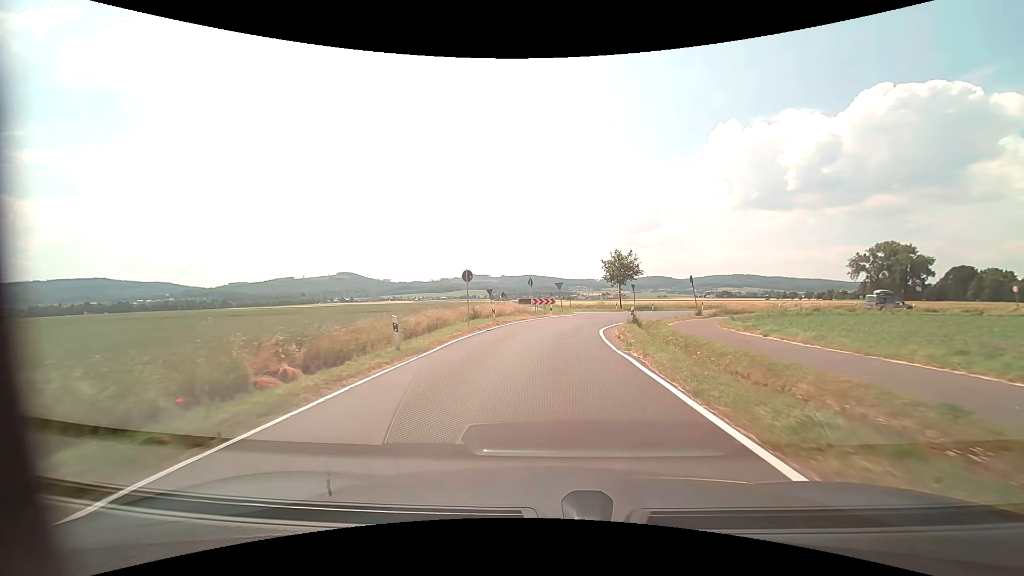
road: tertiary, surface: asphalt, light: Day
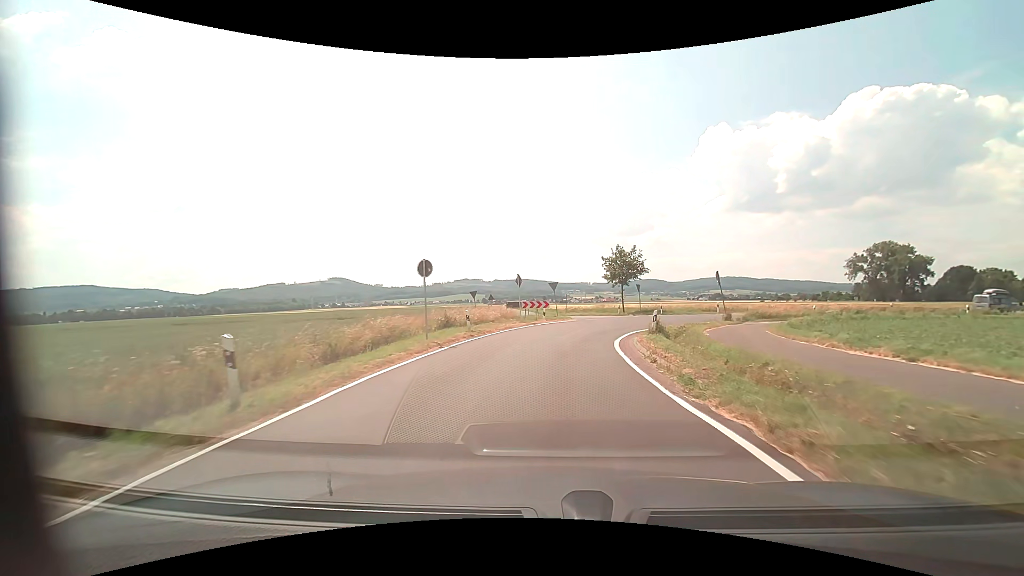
(0.0, +7.2) m; +1°
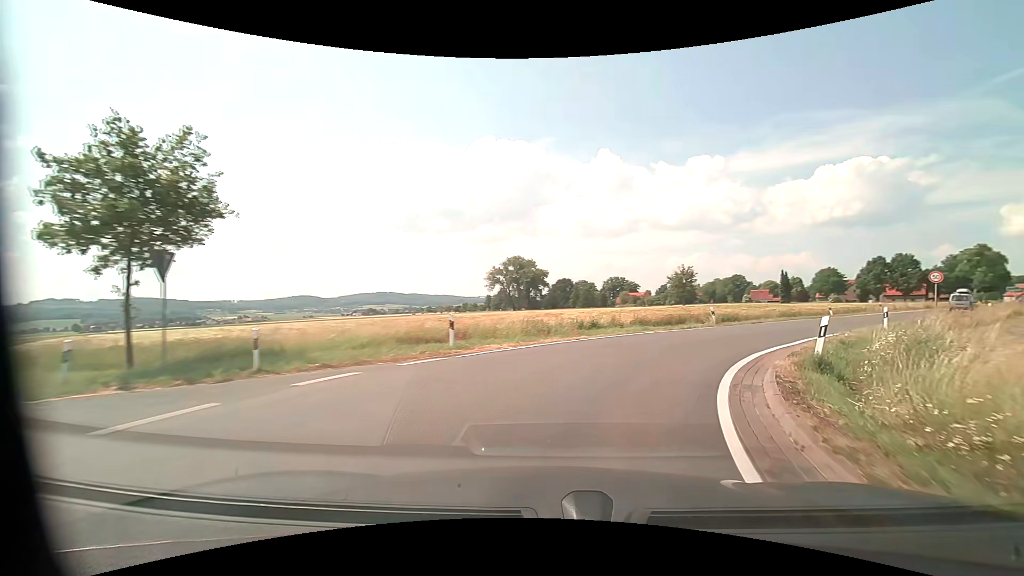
(+7.9, +35.3) m; +37°
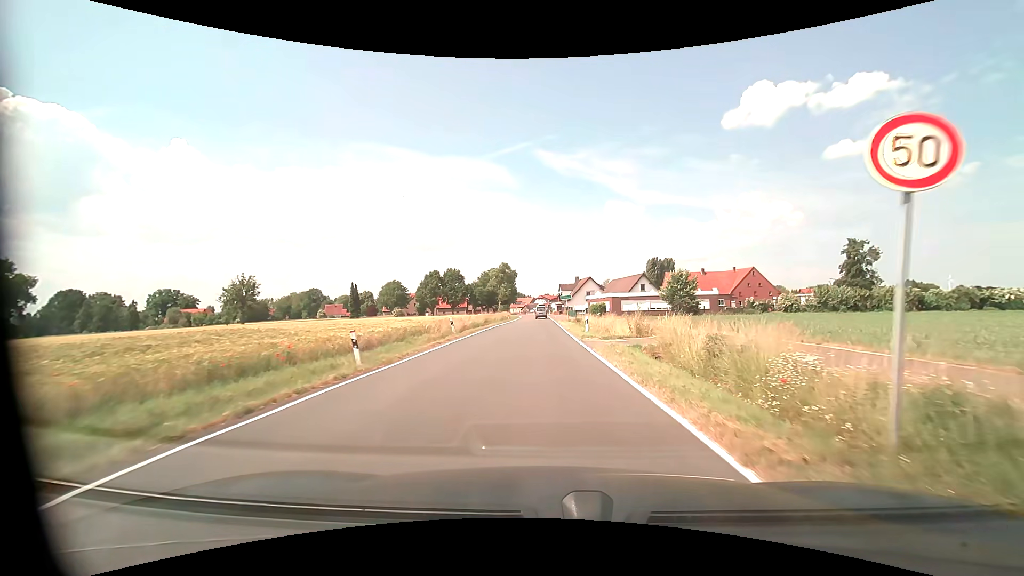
(+15.3, +28.3) m; +46°
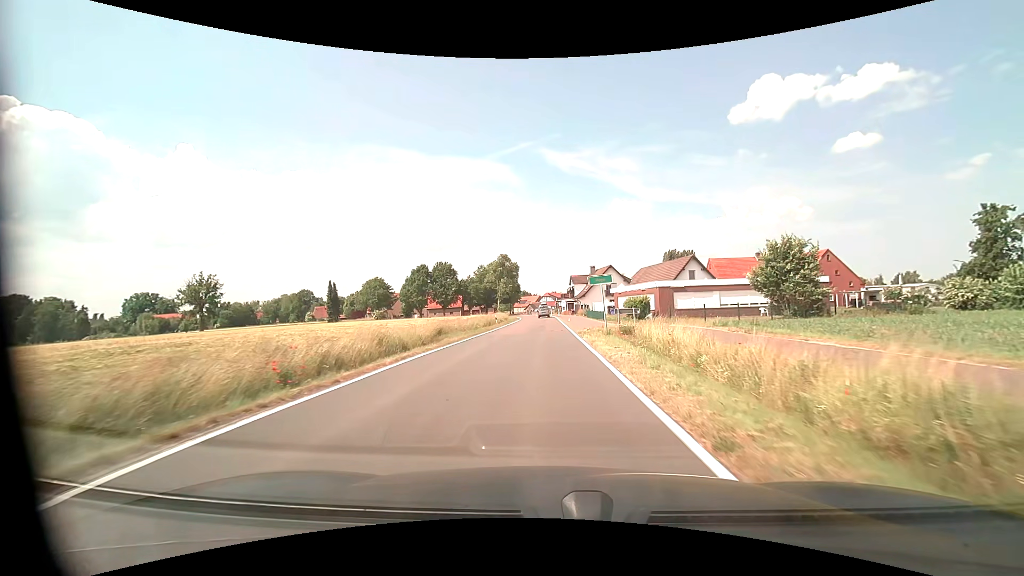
(0.0, +27.6) m; -1°
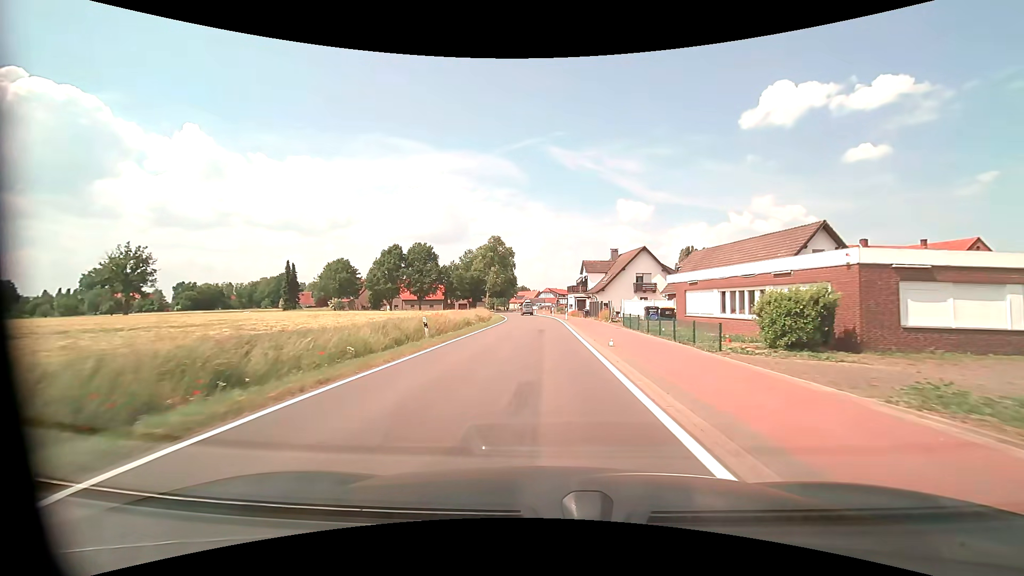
(-0.1, +29.7) m; 0°
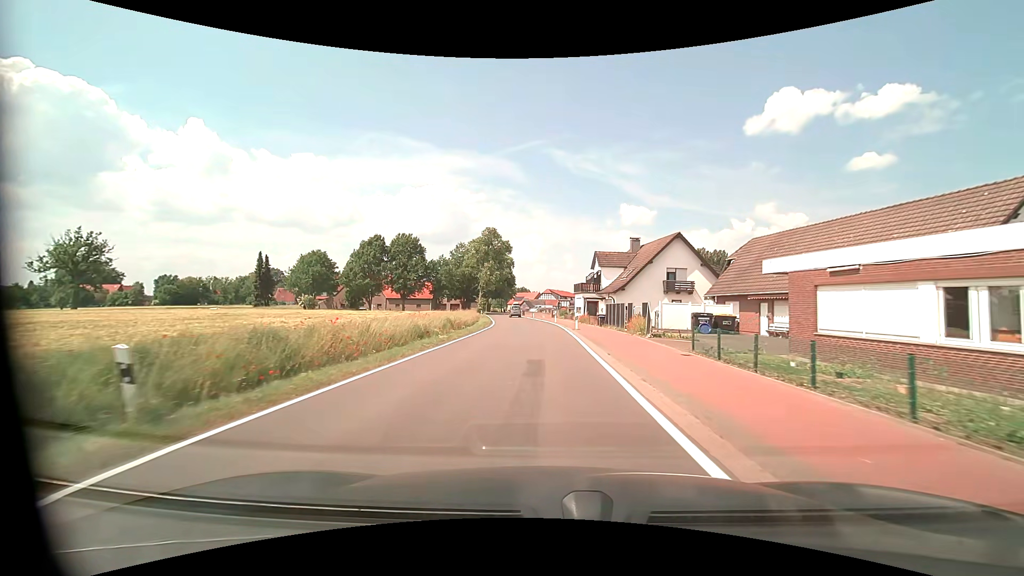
(0.0, +15.2) m; 0°
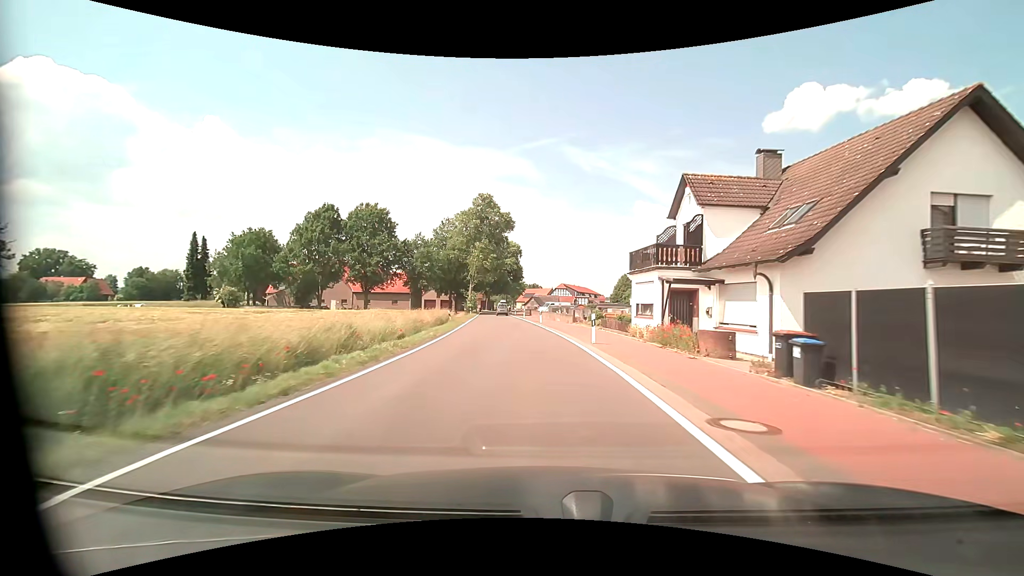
(-0.2, +30.7) m; -1°
